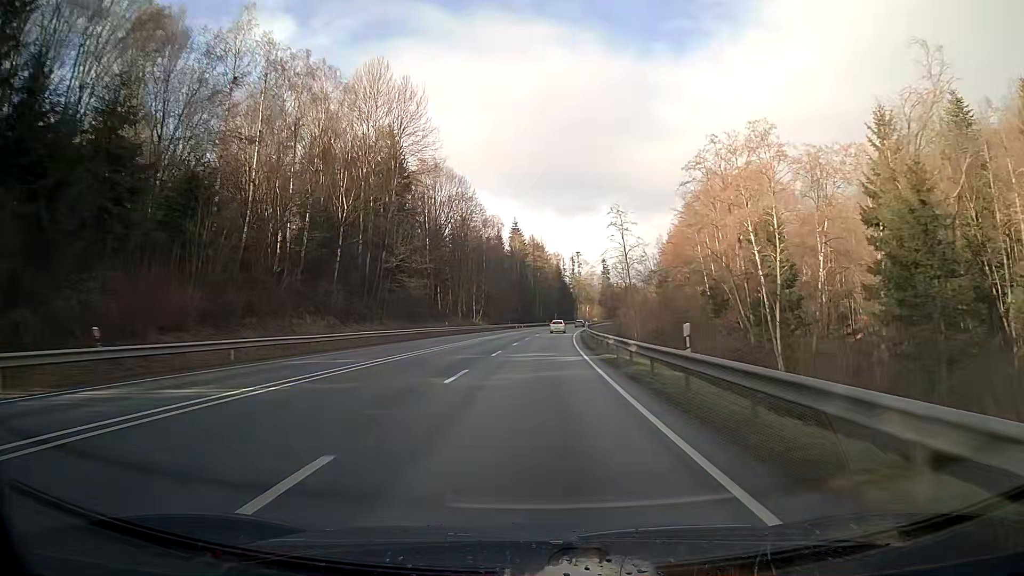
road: primary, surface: asphalt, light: Day
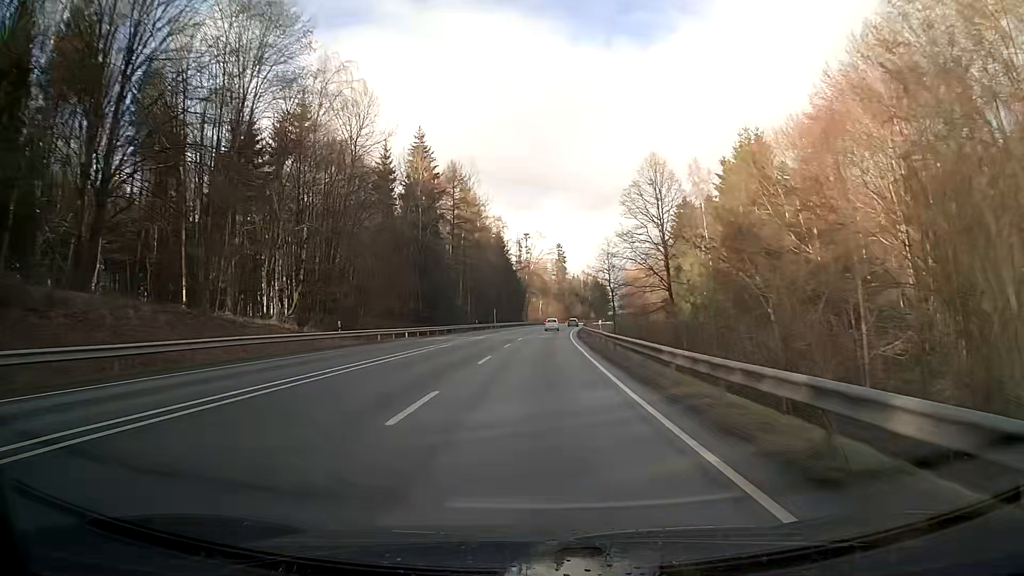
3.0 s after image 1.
(+3.2, +78.8) m; +5°
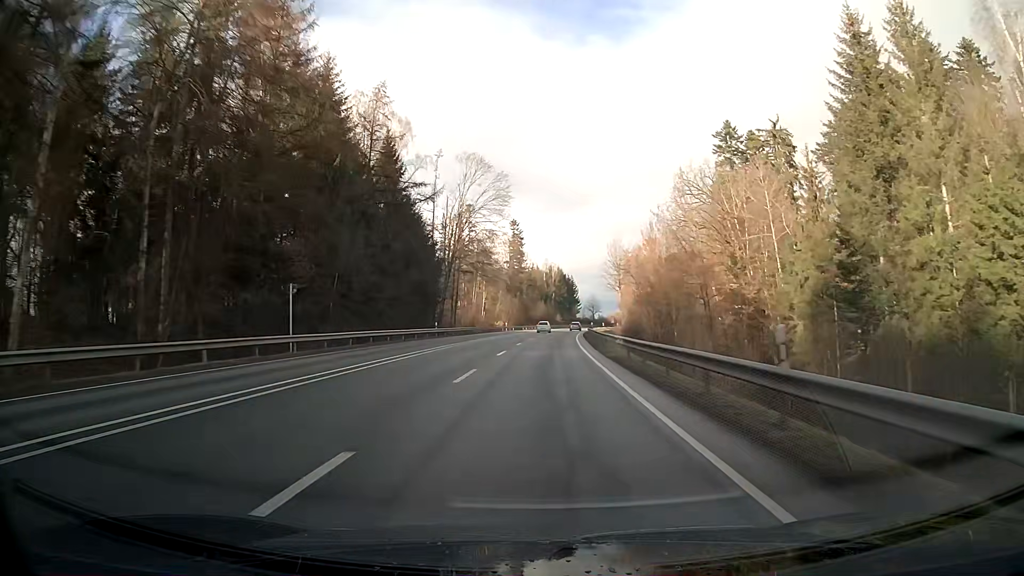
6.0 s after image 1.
(+2.6, +78.9) m; +4°
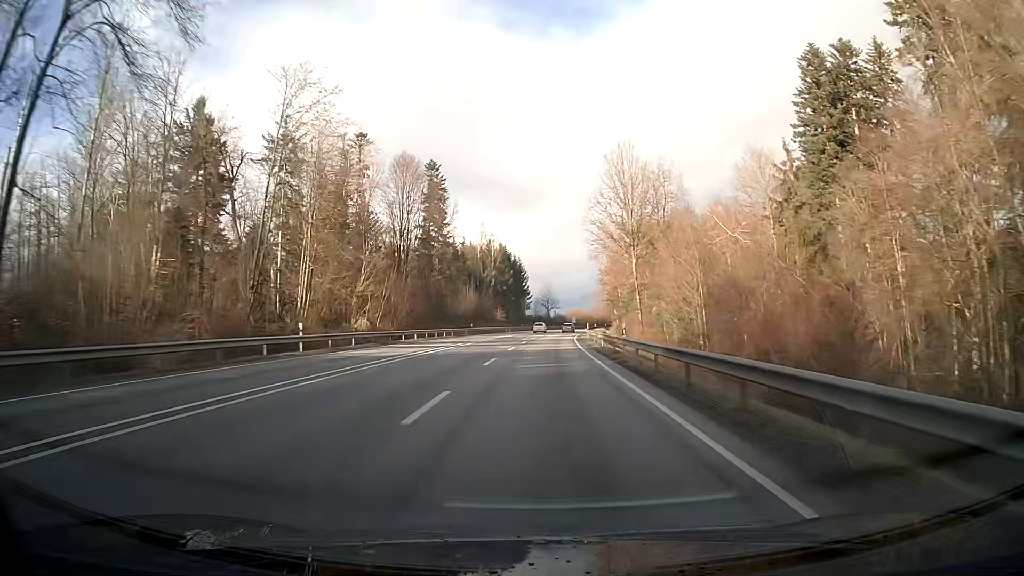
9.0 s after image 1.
(+3.2, +78.9) m; +5°
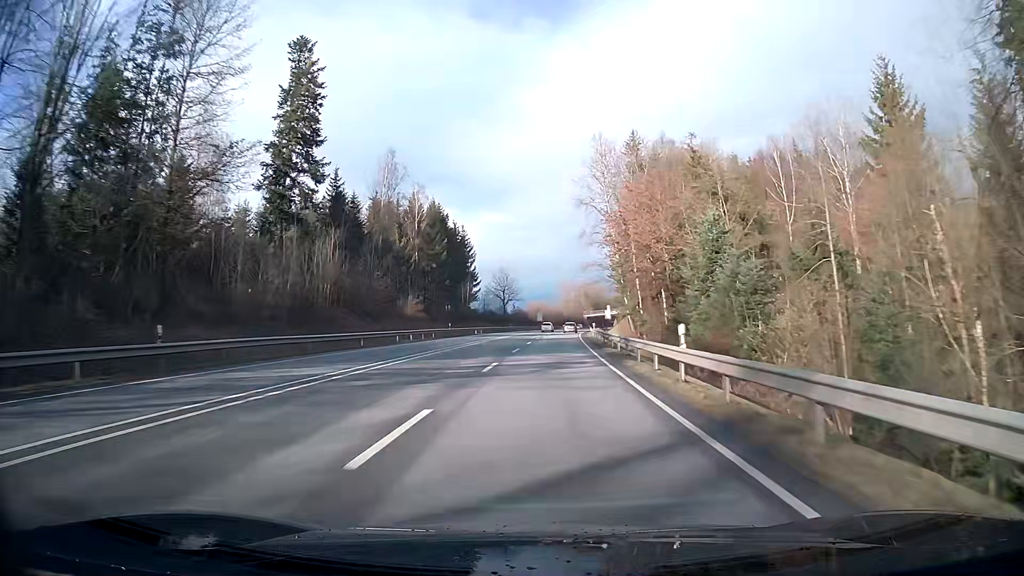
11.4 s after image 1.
(+1.9, +63.3) m; +4°
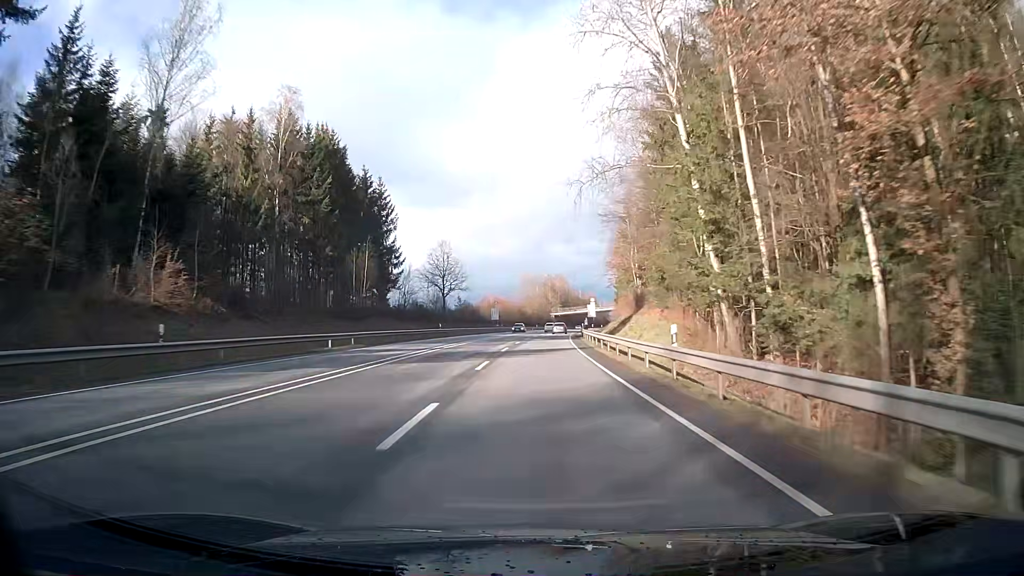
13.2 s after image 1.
(+1.3, +47.6) m; +3°
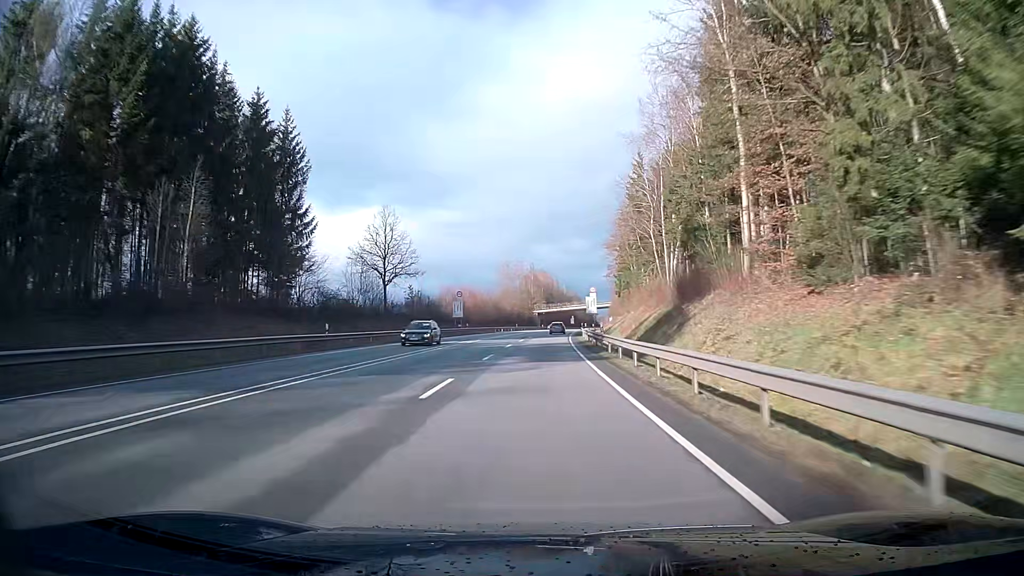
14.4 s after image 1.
(+0.4, +31.7) m; +2°
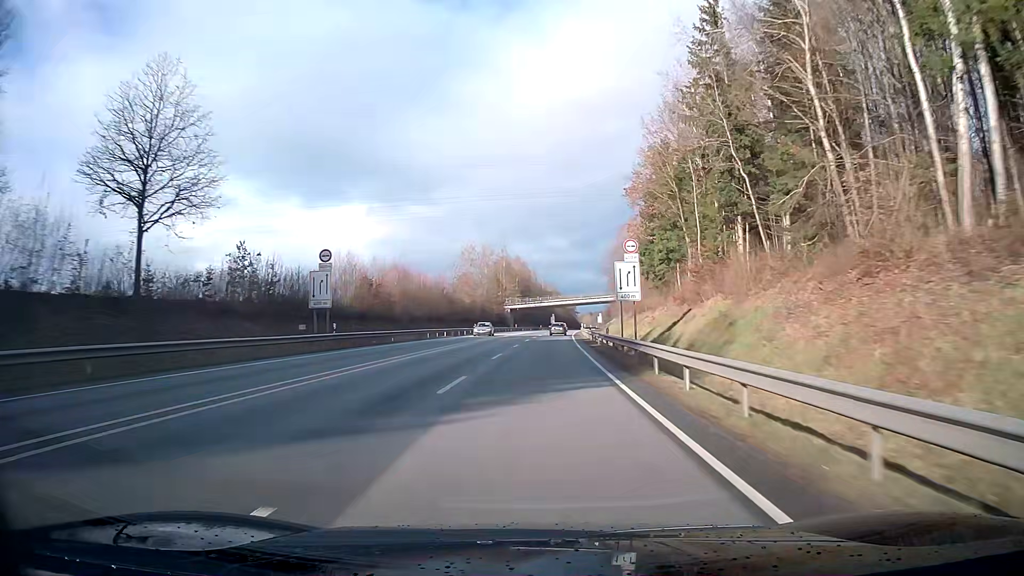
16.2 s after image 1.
(+1.0, +47.6) m; +2°
(0, +10) (0, +20) (0, +30) (+1, +40) (+1, +50) (+1, +60) (+2, +70) (+3, +80) (+3, +90) (+4, +100) m
